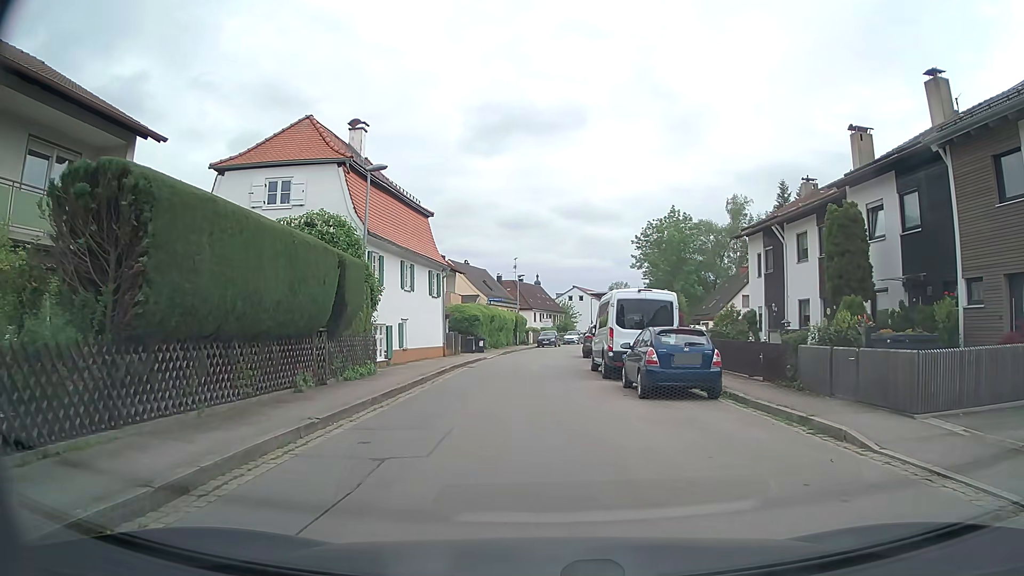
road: tertiary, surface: asphalt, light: Day
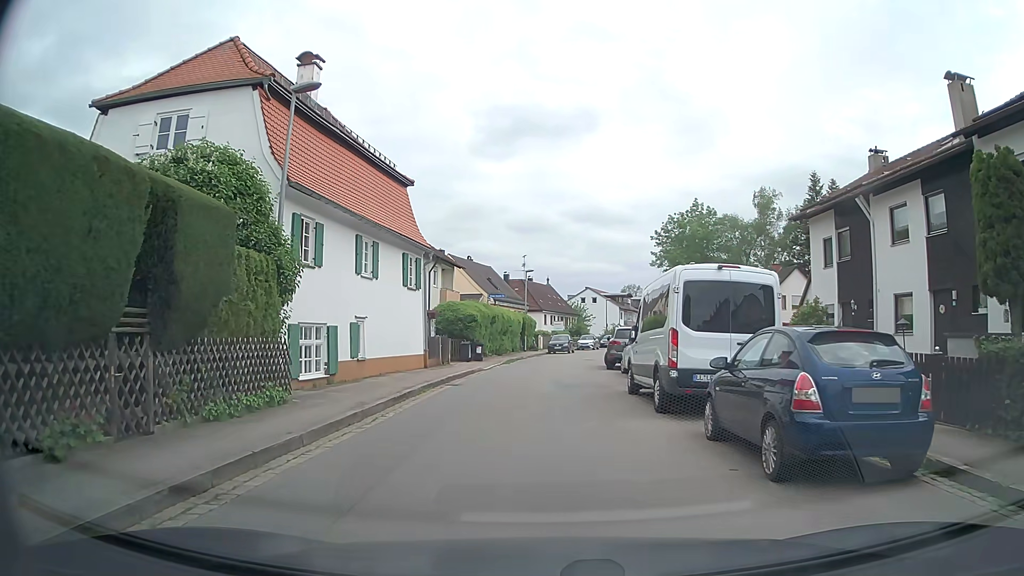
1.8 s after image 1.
(0.0, +7.5) m; -1°
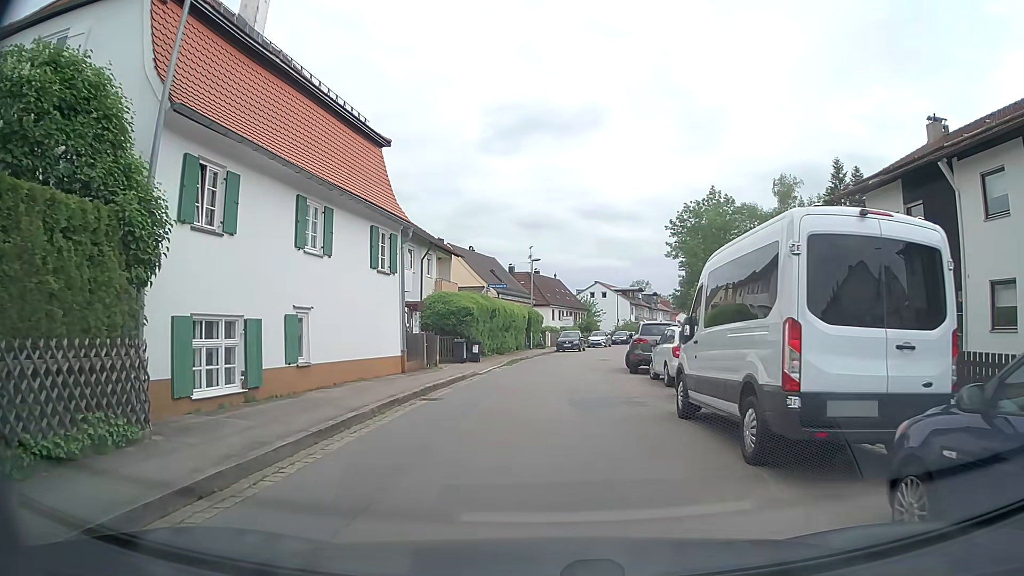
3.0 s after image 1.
(0.0, +5.0) m; 0°
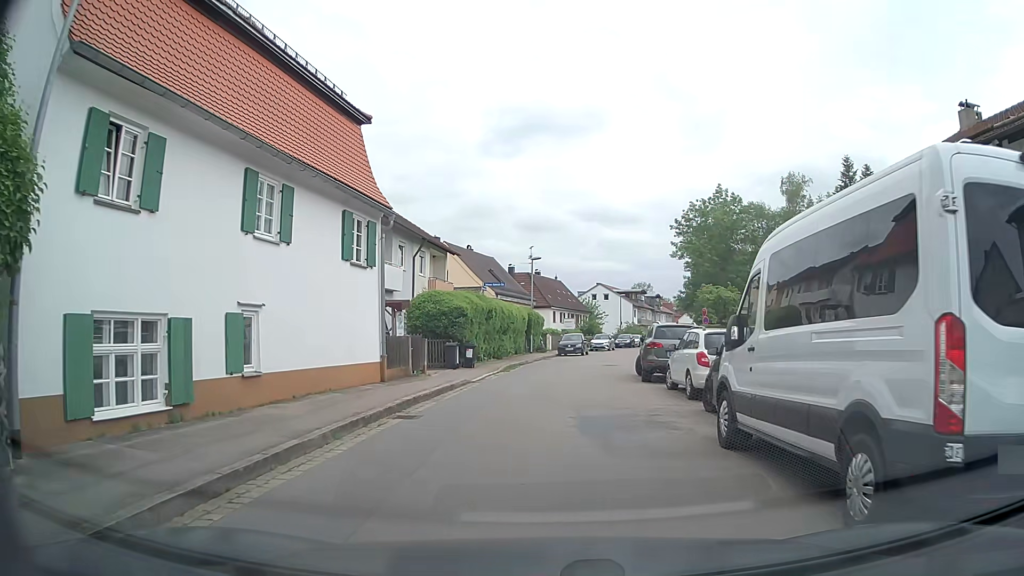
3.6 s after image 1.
(0.0, +2.5) m; 0°
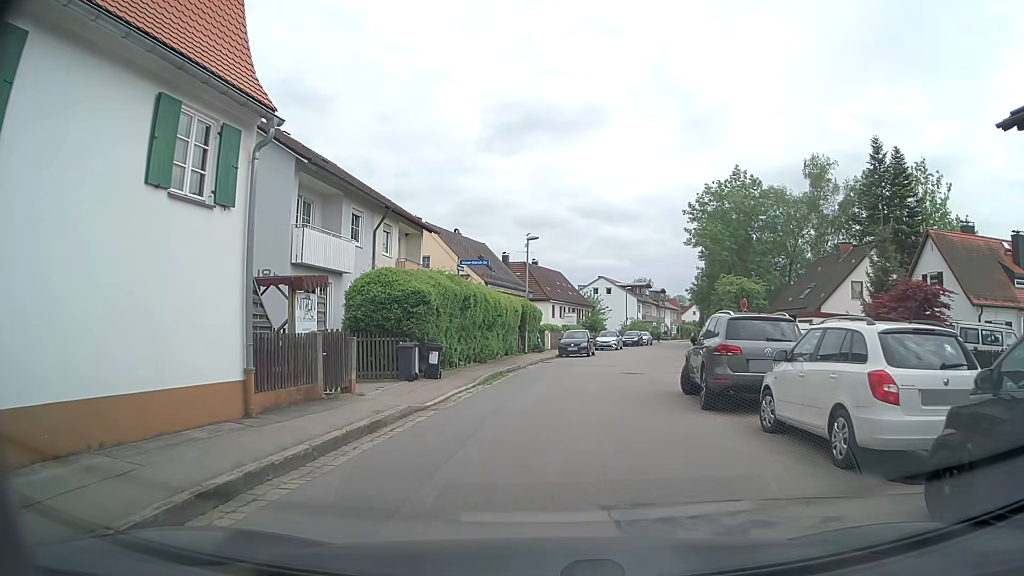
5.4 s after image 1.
(0.0, +7.7) m; +2°
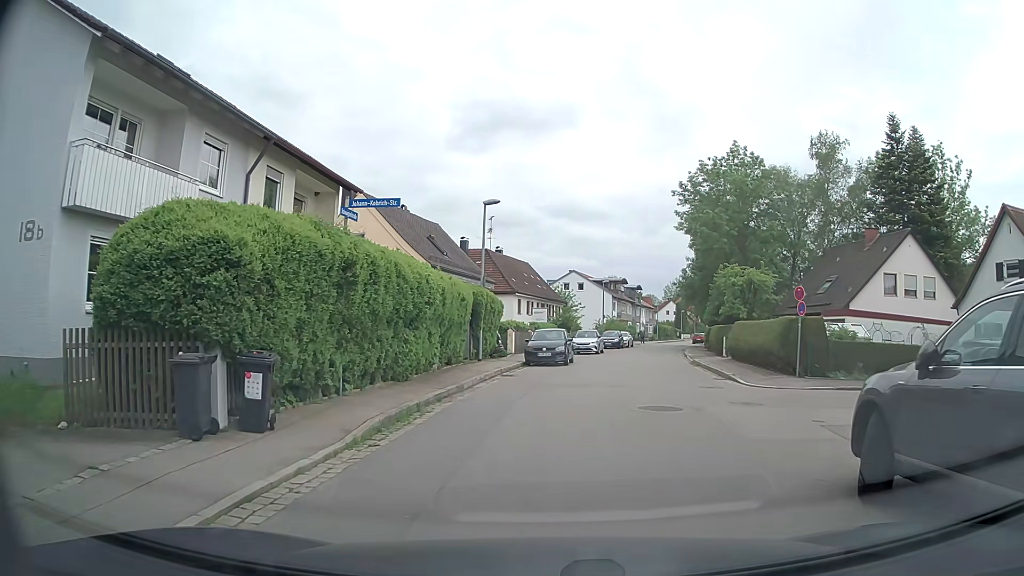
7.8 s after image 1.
(-0.3, +9.4) m; +1°
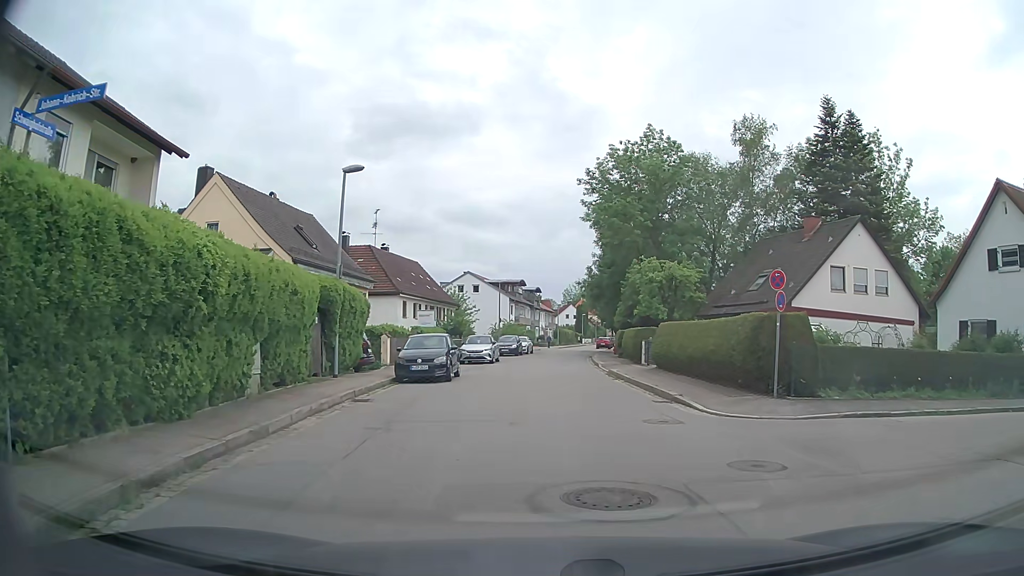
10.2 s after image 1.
(+0.3, +6.0) m; +10°
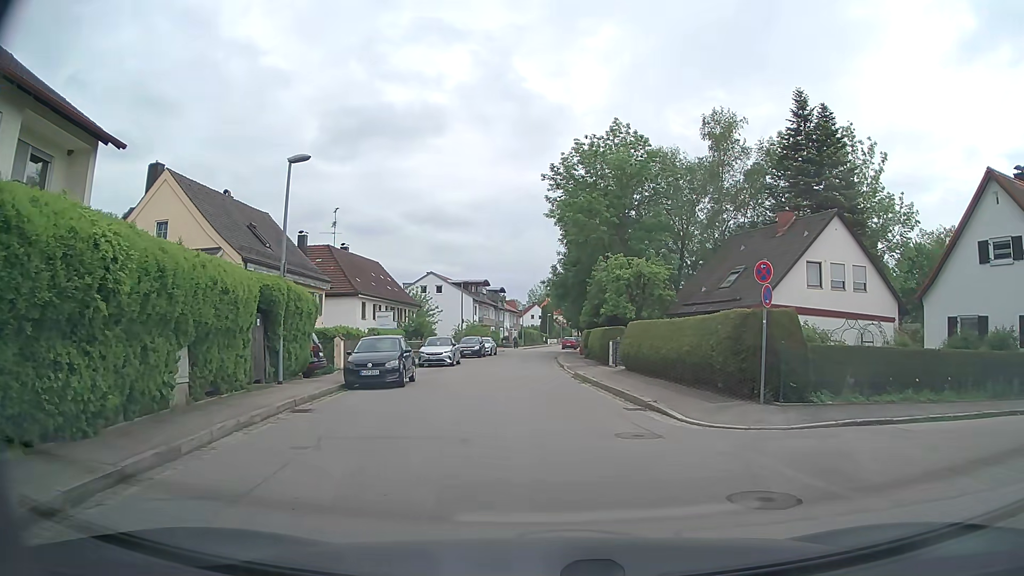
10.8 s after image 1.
(0.0, +1.5) m; +3°
(0, +10) (-1, +20) (-1, +30) (-2, +40) (-2, +50) (-2, +60) (-2, +70) (-2, +80) (-1, +90) (-1, +100) m
